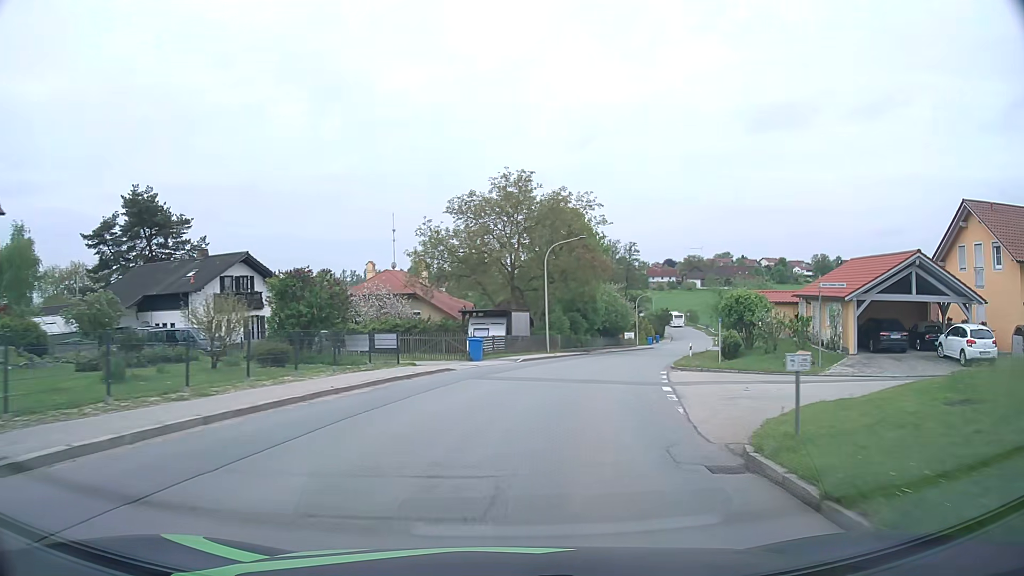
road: tertiary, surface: asphalt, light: Day
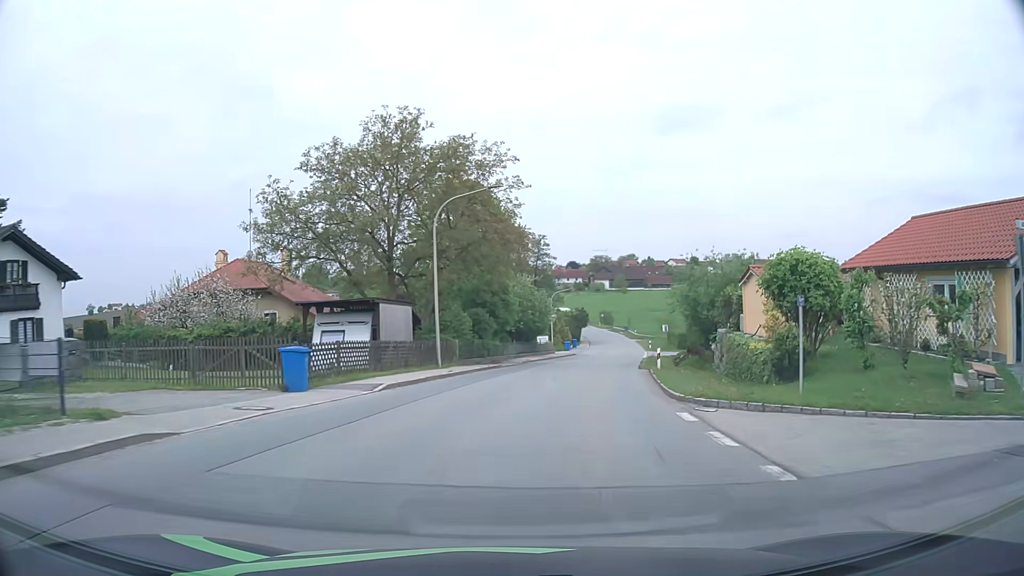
(+1.1, +15.2) m; +8°
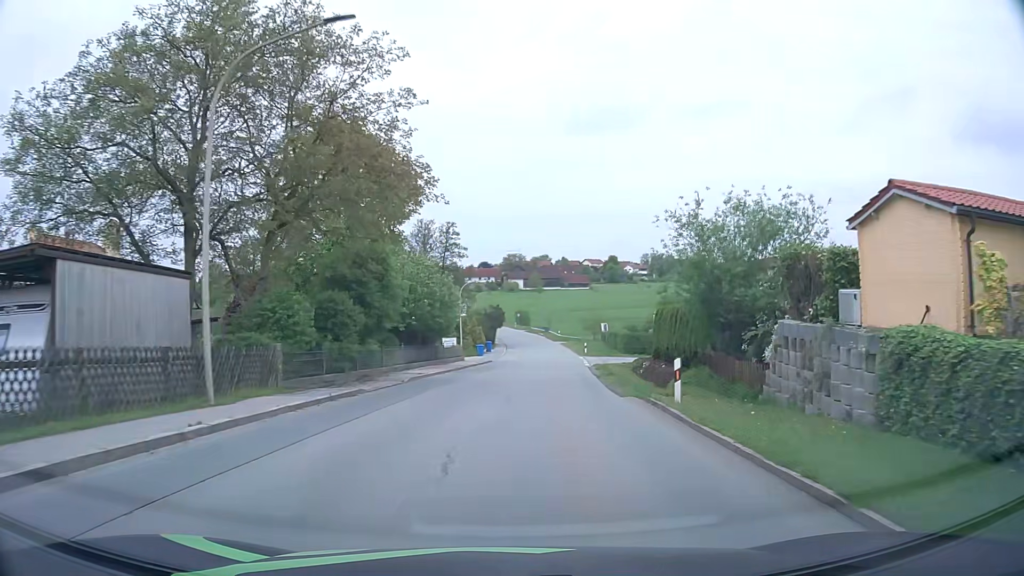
(+1.0, +15.1) m; +7°
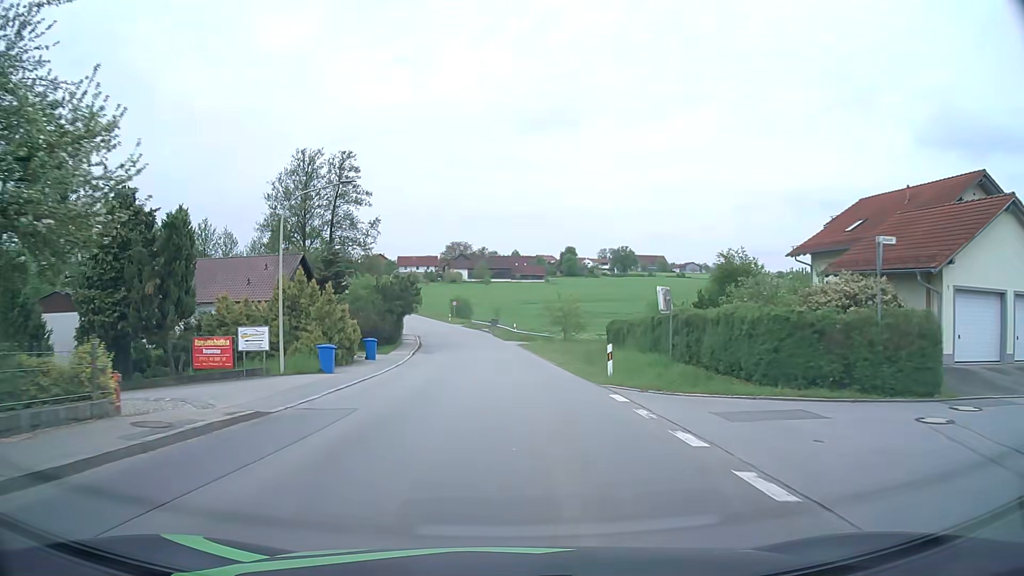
(+2.2, +38.2) m; +4°
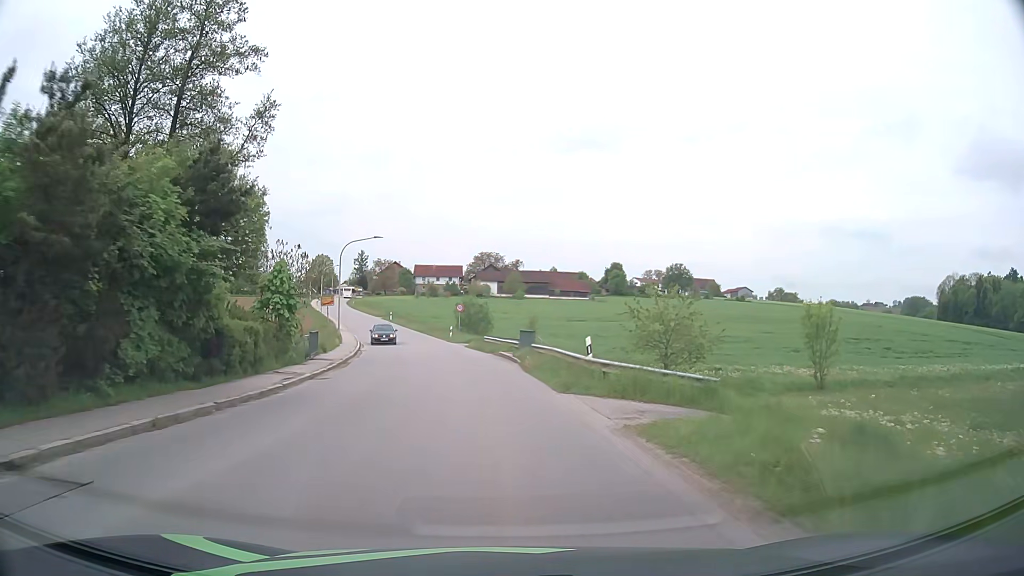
(-0.5, +37.9) m; -3°
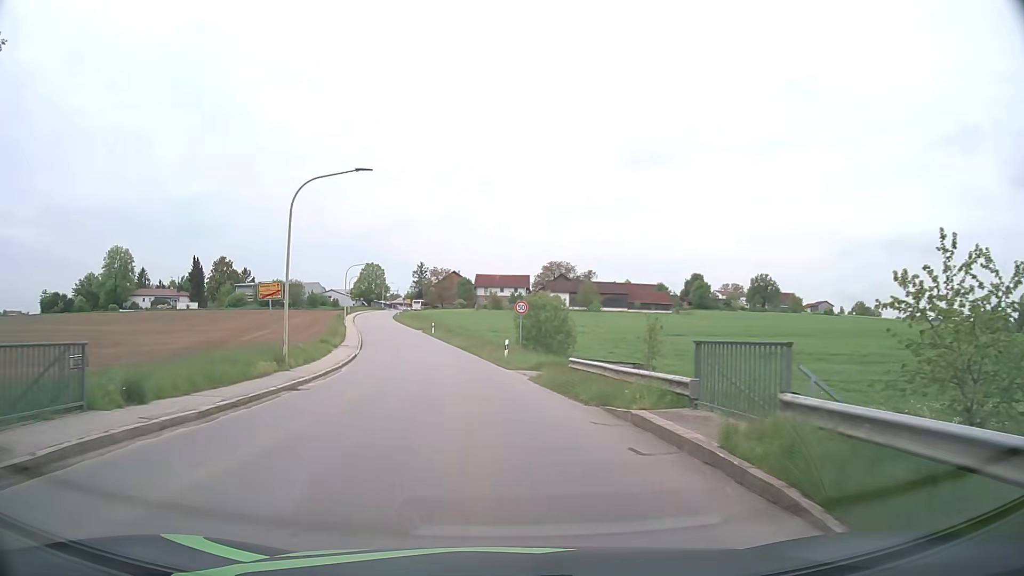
(-1.1, +22.6) m; -5°
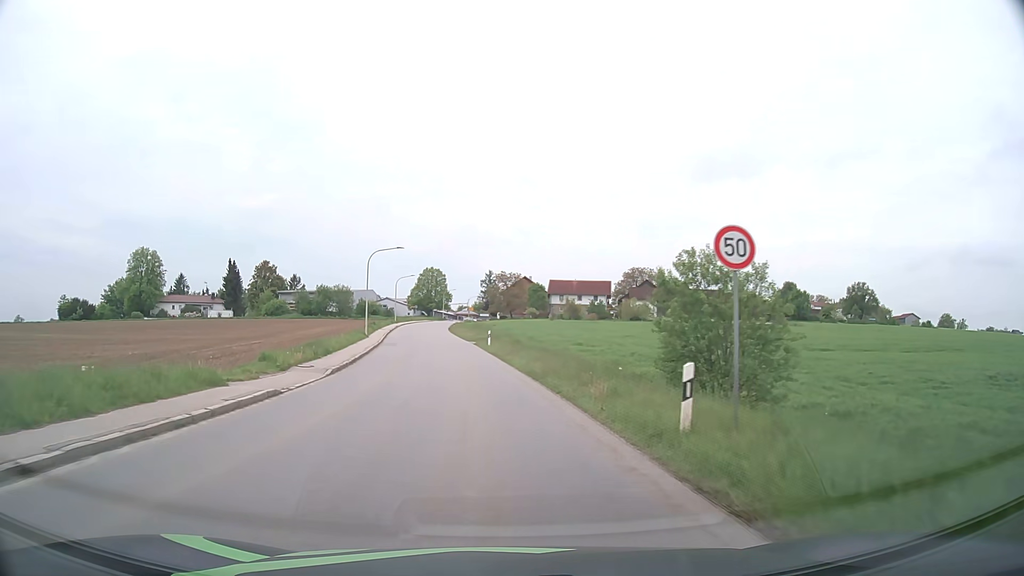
(-1.3, +22.5) m; -7°
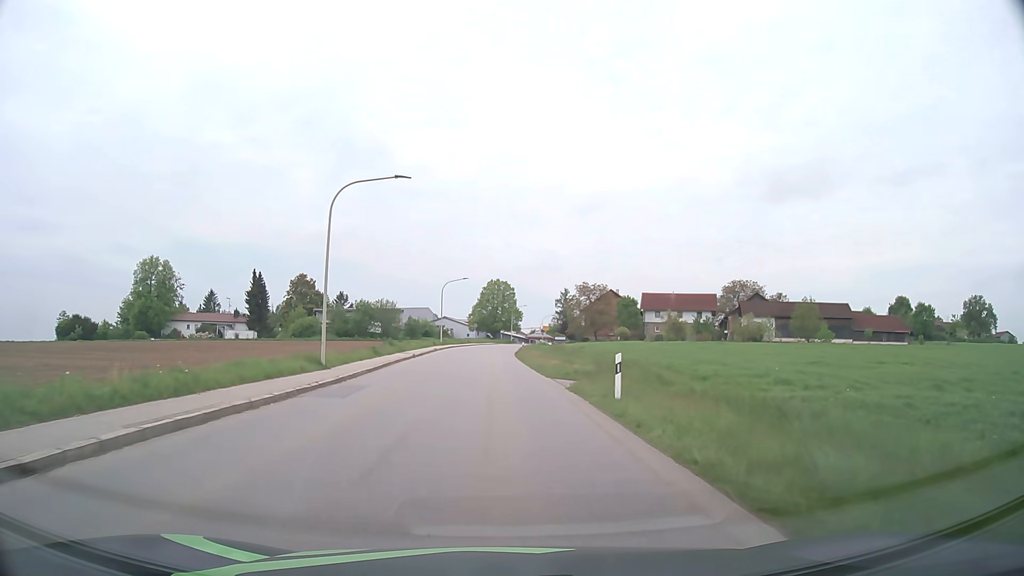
(-1.8, +29.7) m; -6°
(0, +10) (0, +20) (0, +30) (0, +40) (-1, +50) (-1, +60) (-1, +70) (0, +80) (+1, +90) (+2, +100) m
